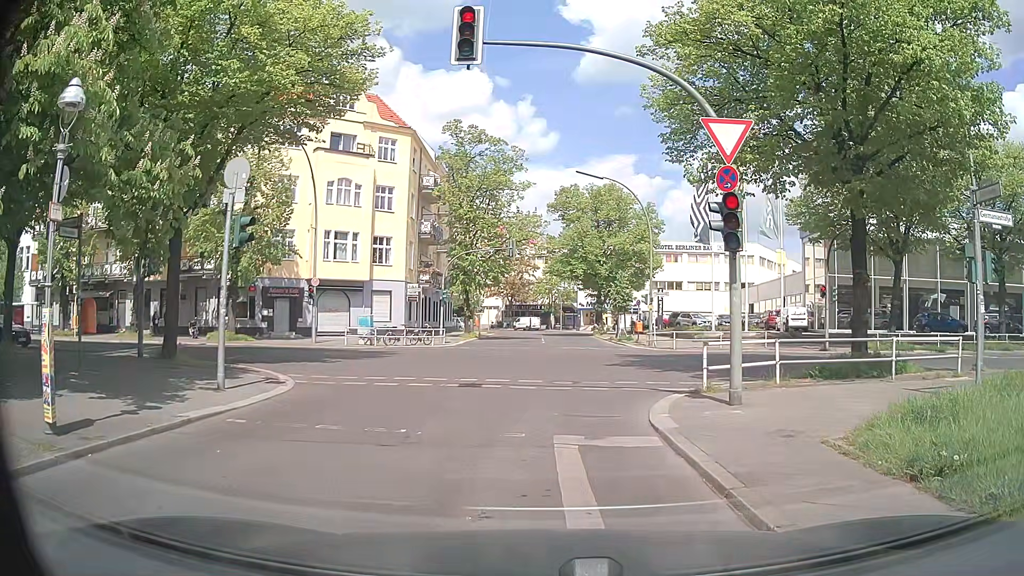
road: residential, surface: concrete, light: Day
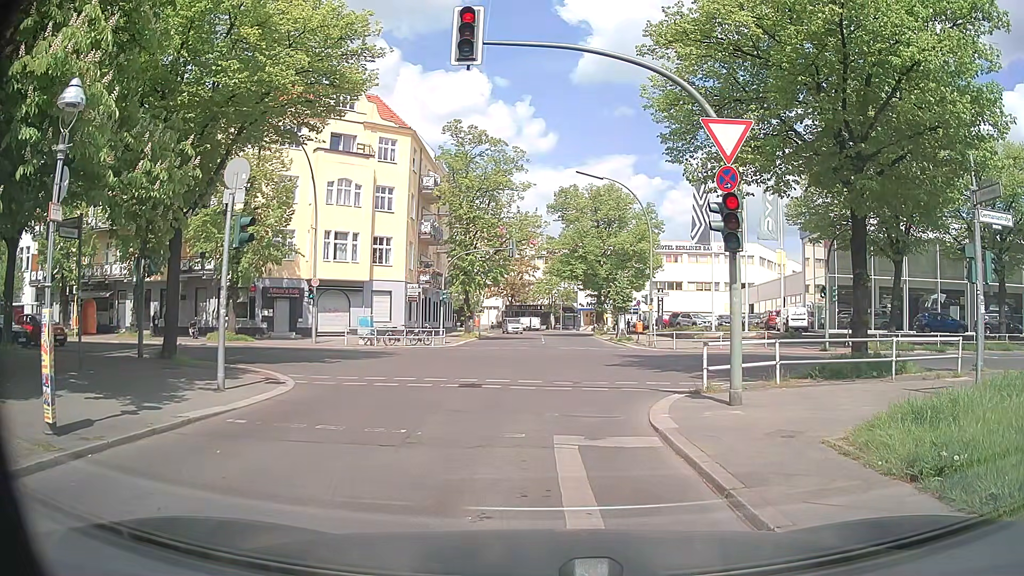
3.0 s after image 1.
(0.0, +0.1) m; 0°
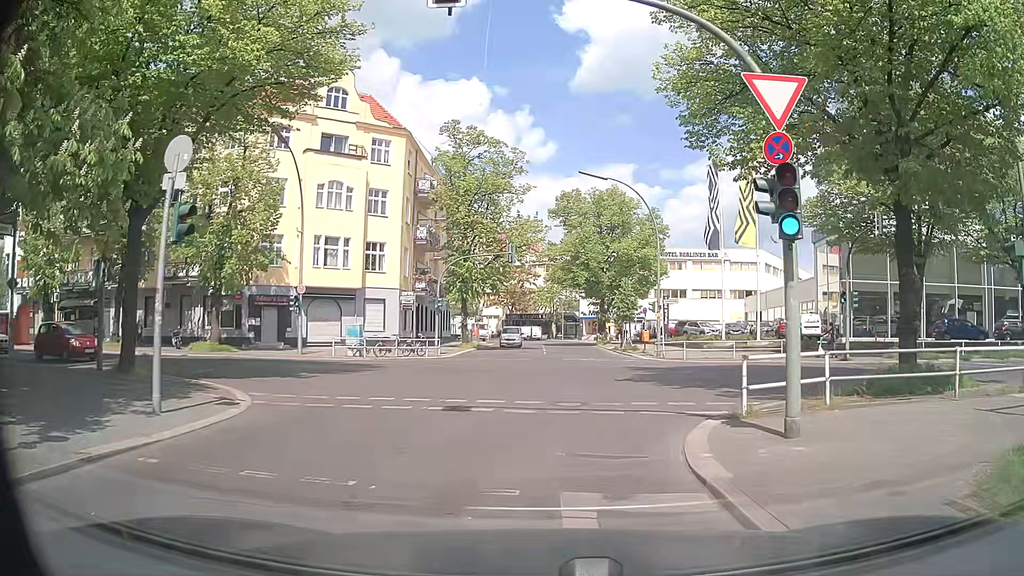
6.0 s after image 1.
(0.0, +2.7) m; -1°
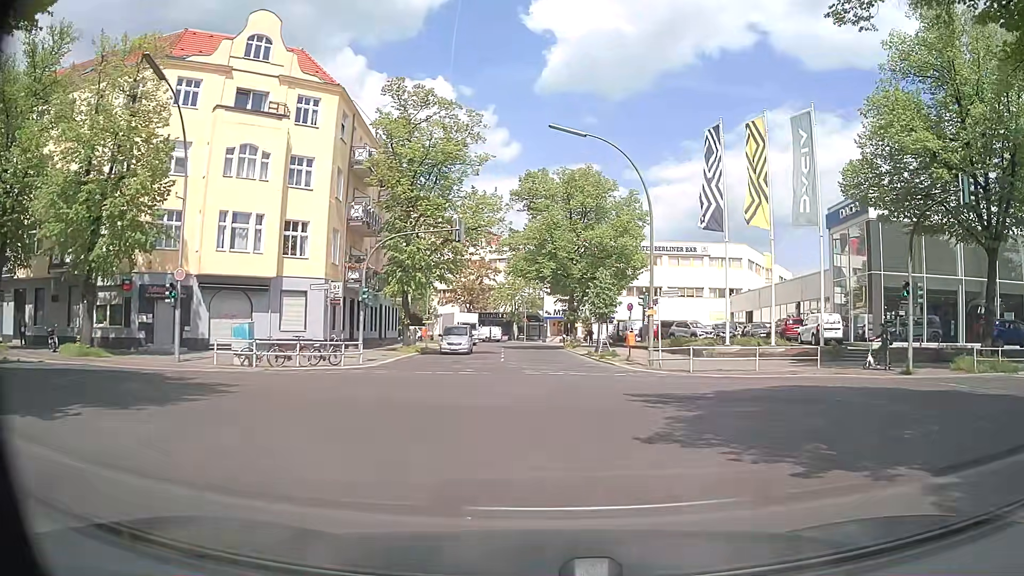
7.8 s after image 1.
(-0.1, +9.5) m; +2°
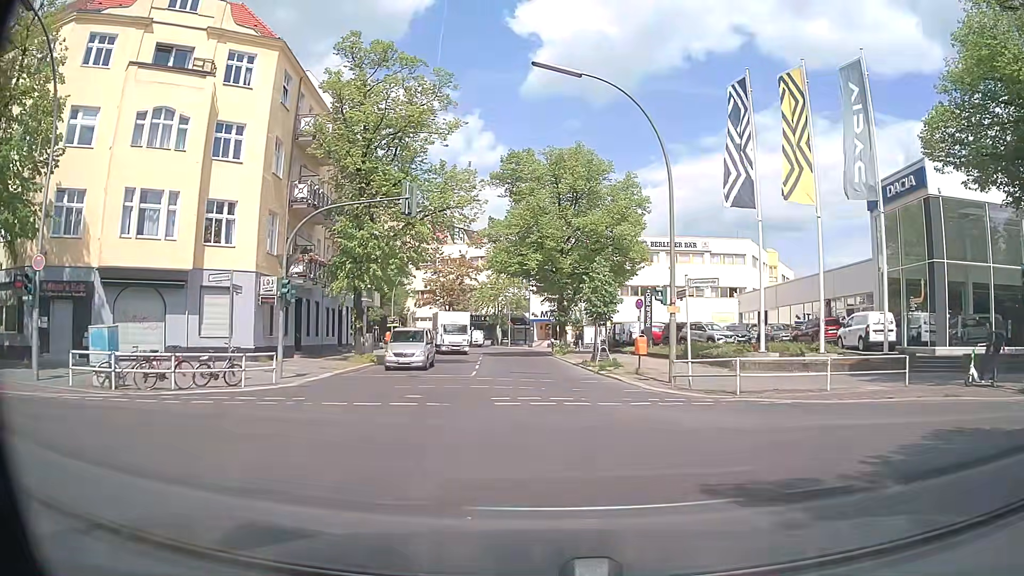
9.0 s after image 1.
(+0.1, +8.0) m; +1°
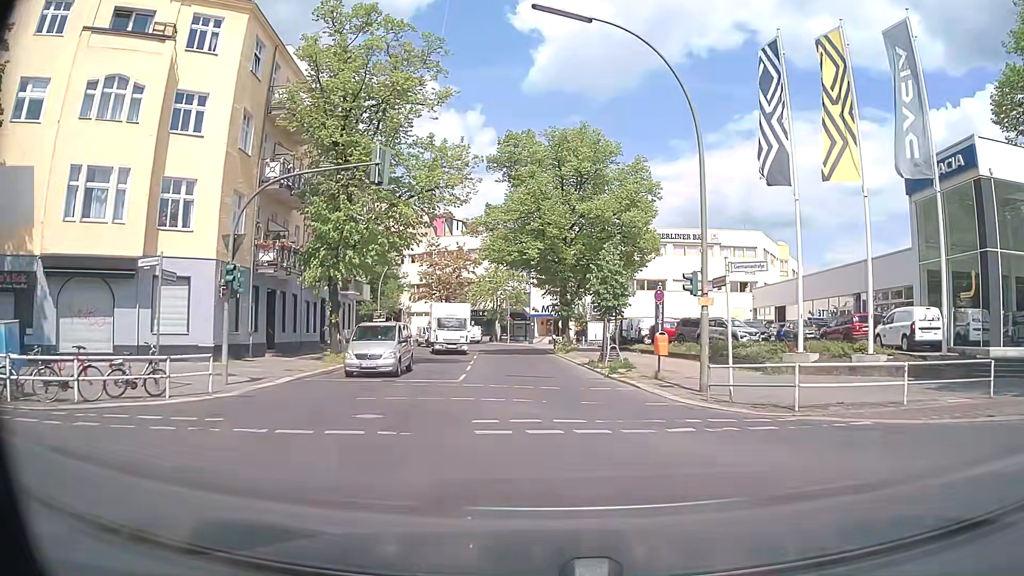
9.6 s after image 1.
(0.0, +4.2) m; 0°
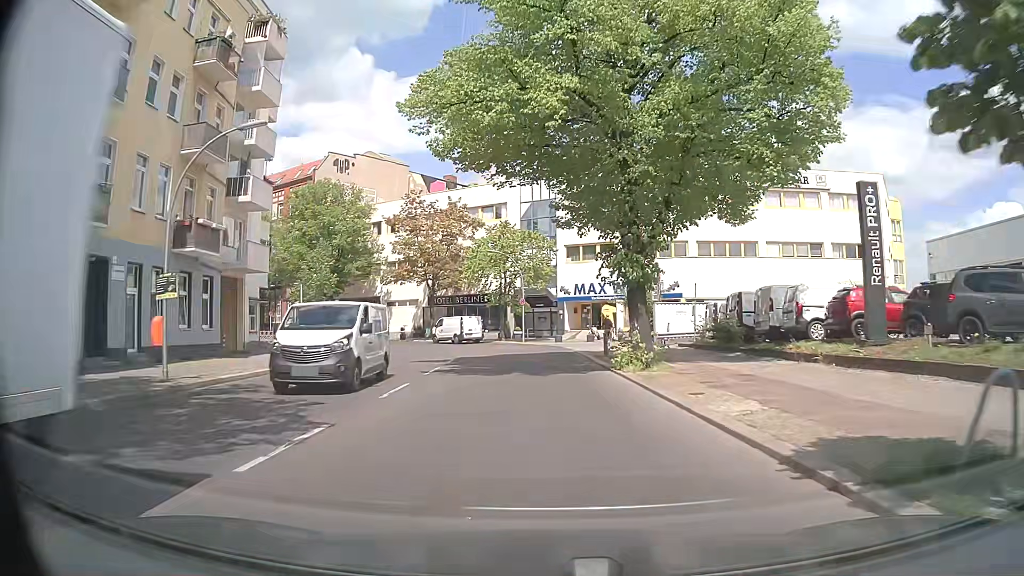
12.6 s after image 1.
(-0.5, +27.0) m; -3°
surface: asphalt
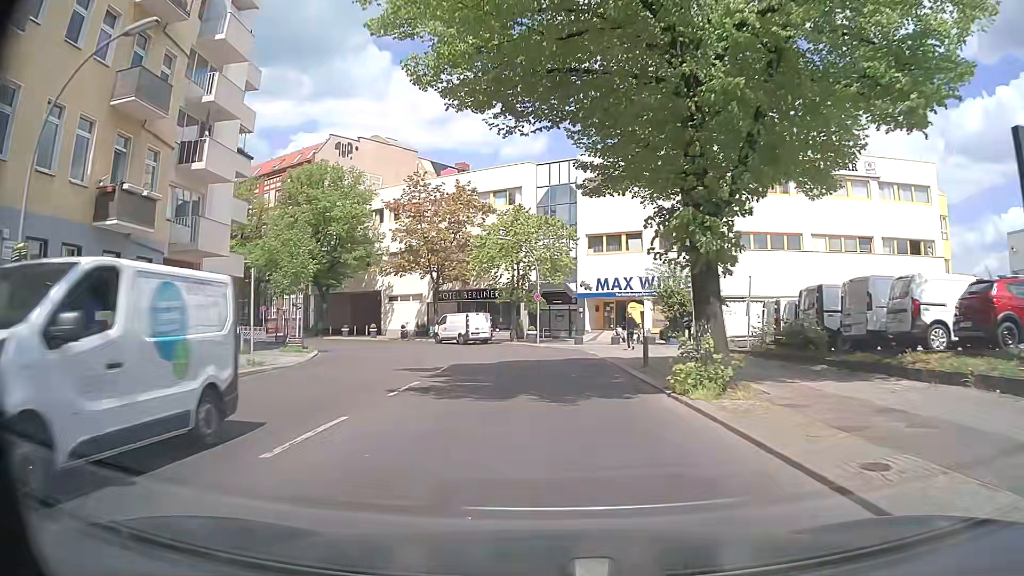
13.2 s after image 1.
(-0.1, +6.2) m; -1°
(0, +10) (0, +20) (-2, +30) (-6, +39) (-12, +47) (-19, +53) (-28, +59) (-36, +64) (-45, +69) (-53, +75) m
